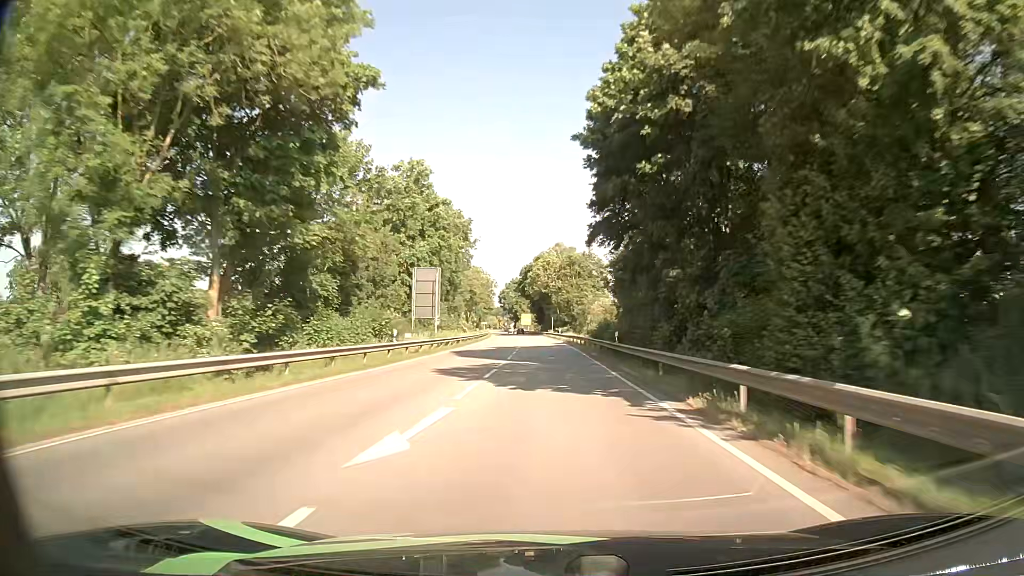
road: primary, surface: asphalt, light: Day
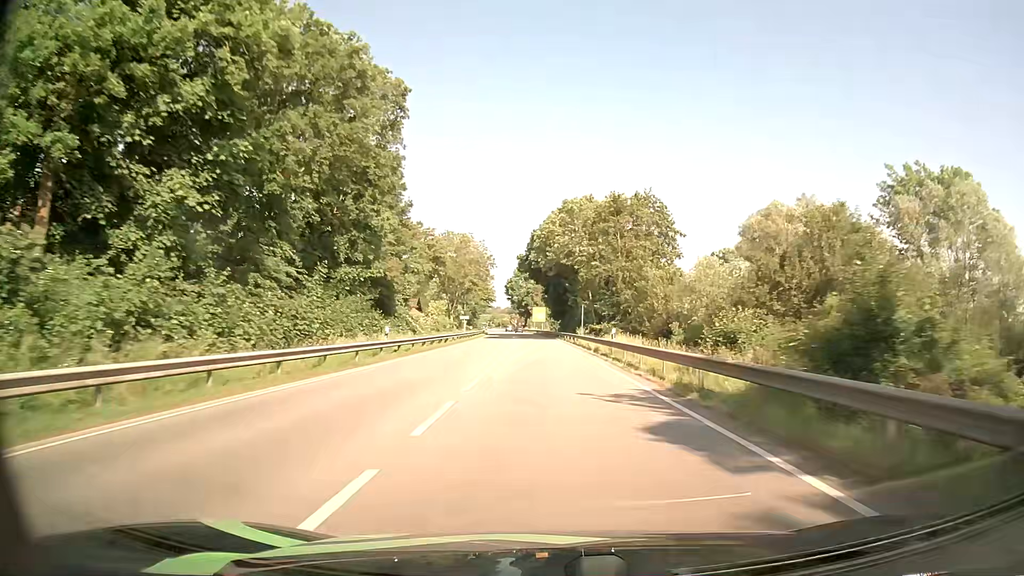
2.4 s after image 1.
(-0.5, +52.8) m; -1°
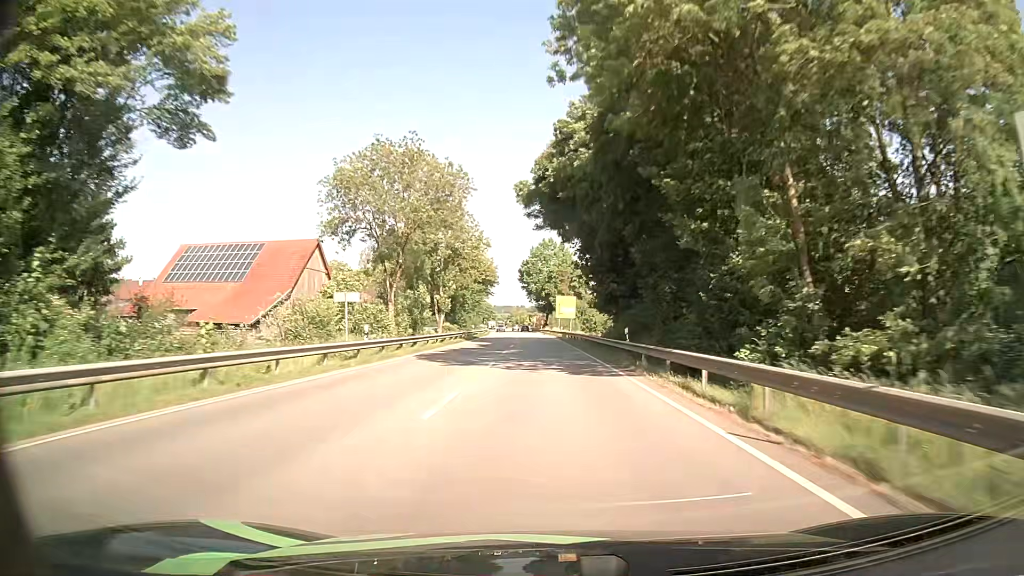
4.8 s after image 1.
(-0.9, +52.5) m; -2°
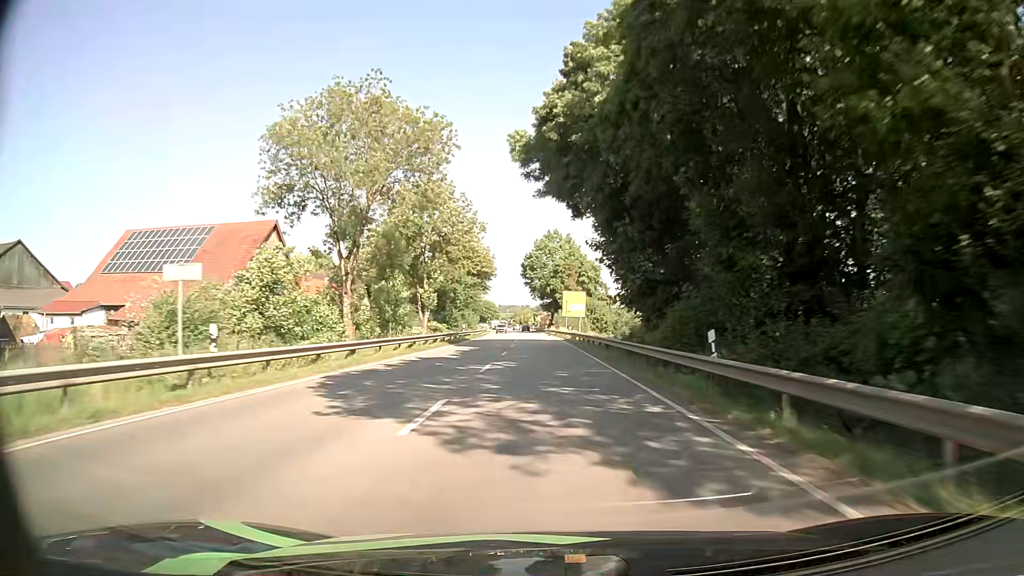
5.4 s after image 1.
(0.0, +12.8) m; 0°
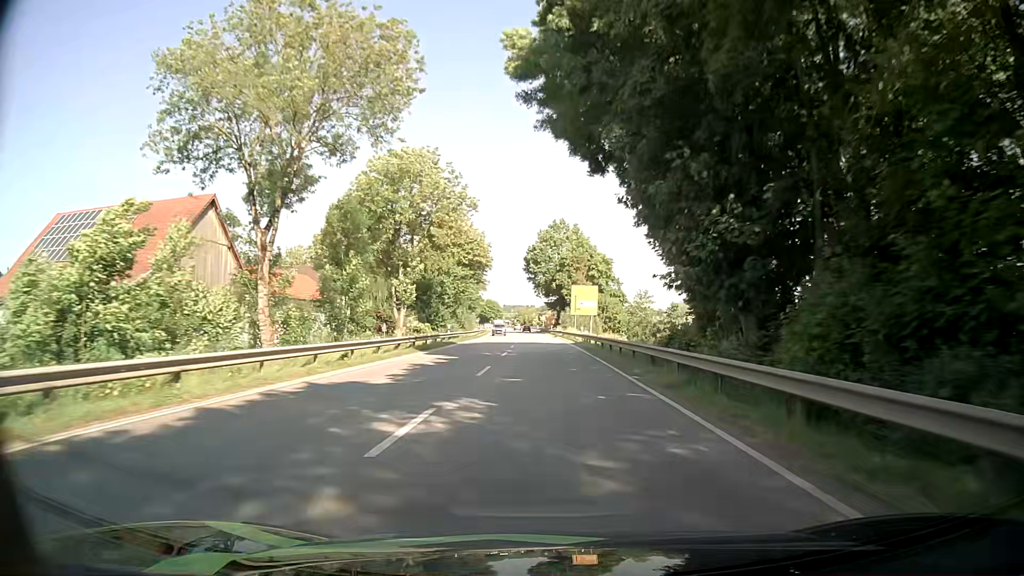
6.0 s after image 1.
(-0.1, +12.6) m; -1°
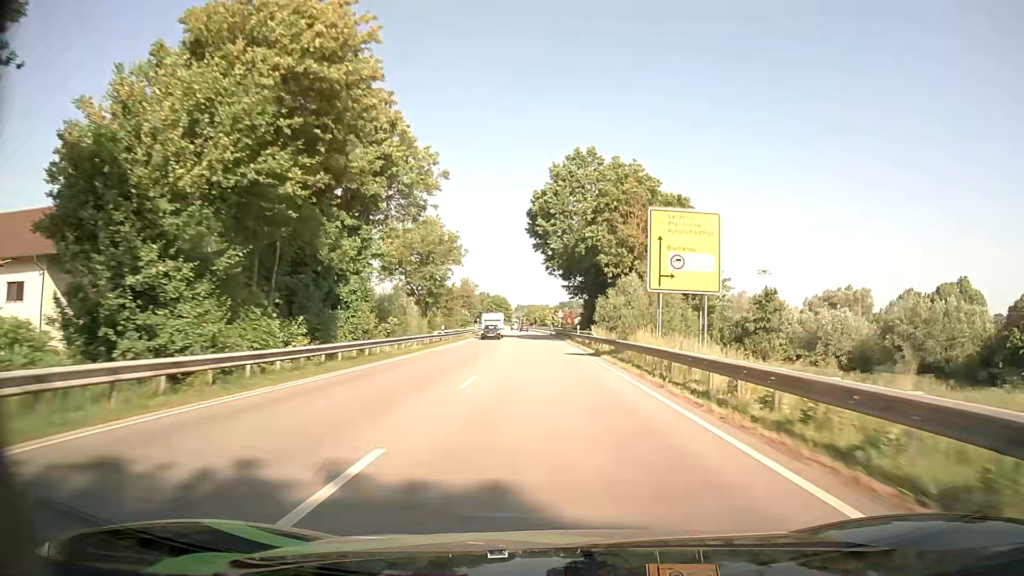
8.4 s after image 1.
(-0.6, +48.4) m; -1°
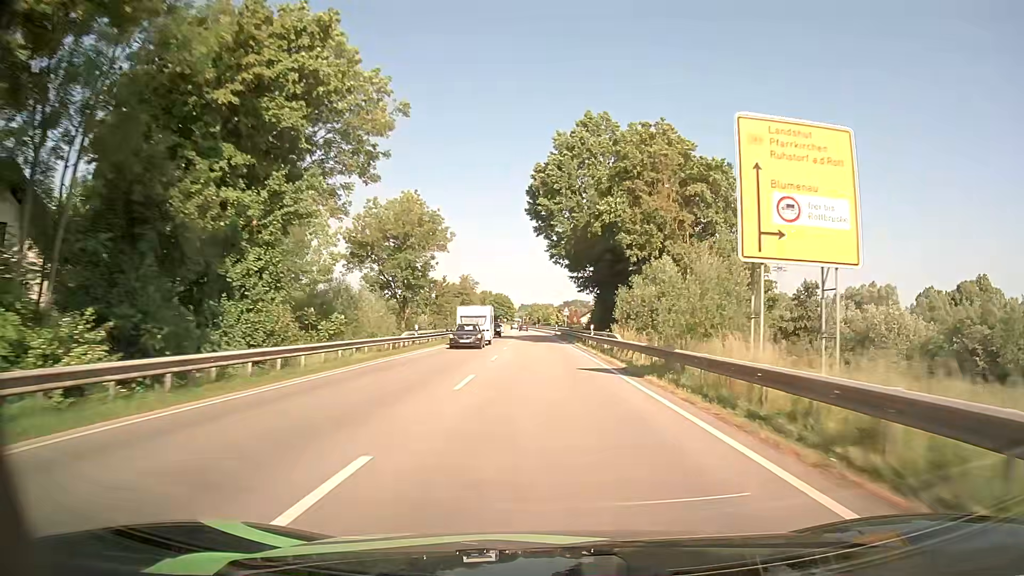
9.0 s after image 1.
(0.0, +11.7) m; 0°
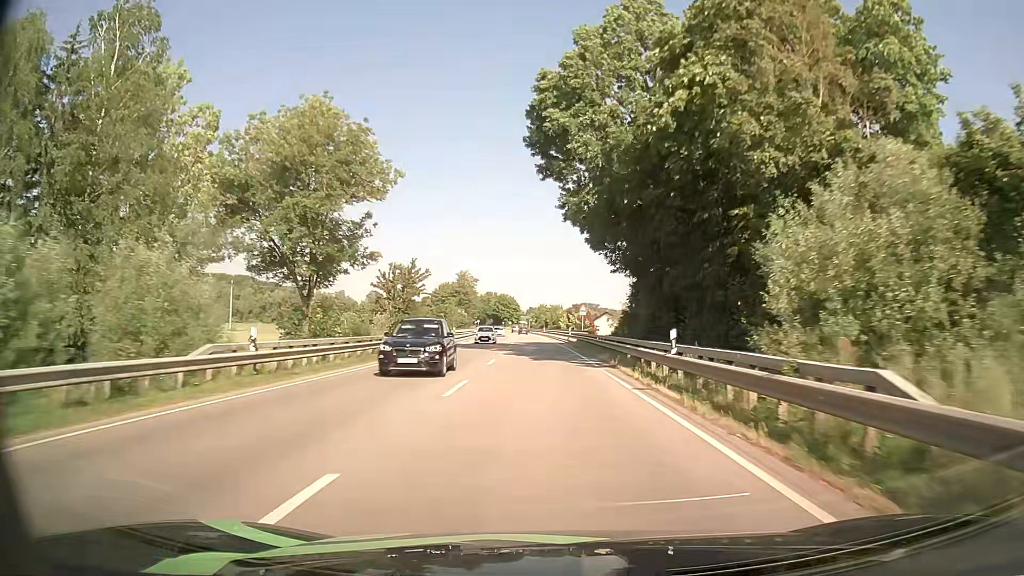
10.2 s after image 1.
(-0.2, +23.3) m; -1°
(0, +10) (0, +20) (0, +30) (0, +40) (0, +50) (-1, +60) (-1, +70) (-1, +80) (-2, +90) (-2, +100) m
